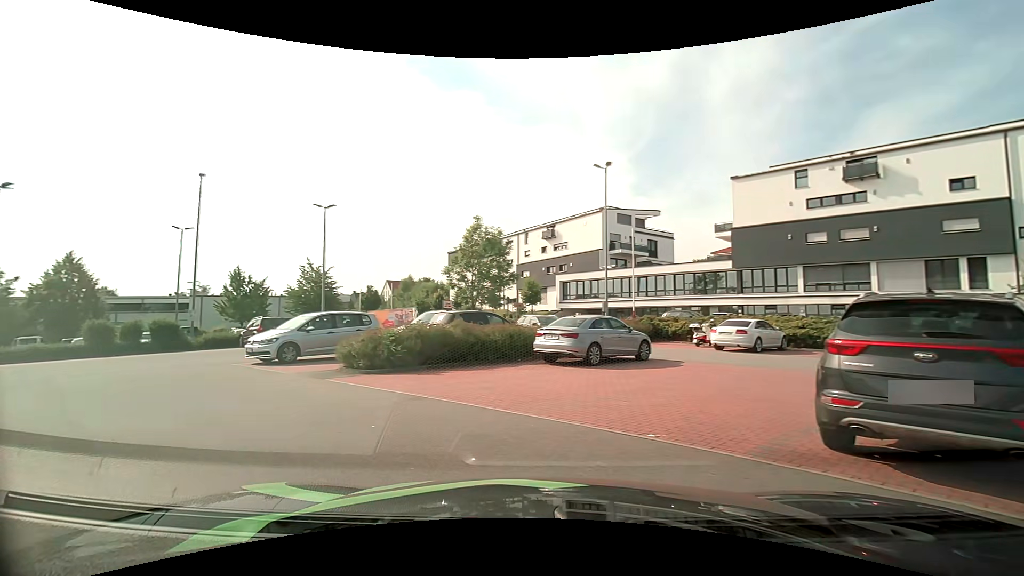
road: residential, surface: asphalt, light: Day
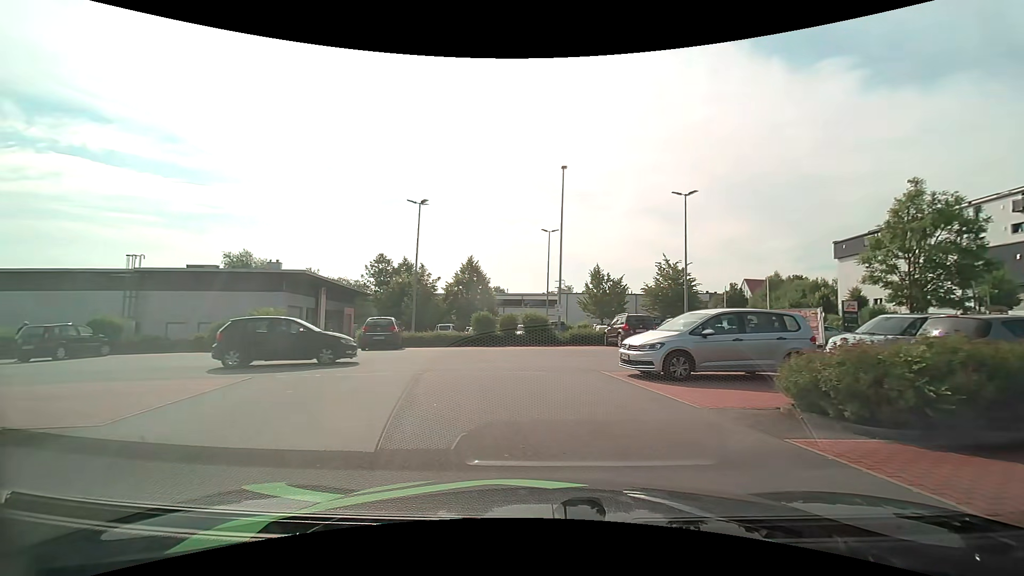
(-2.2, +5.3) m; -39°
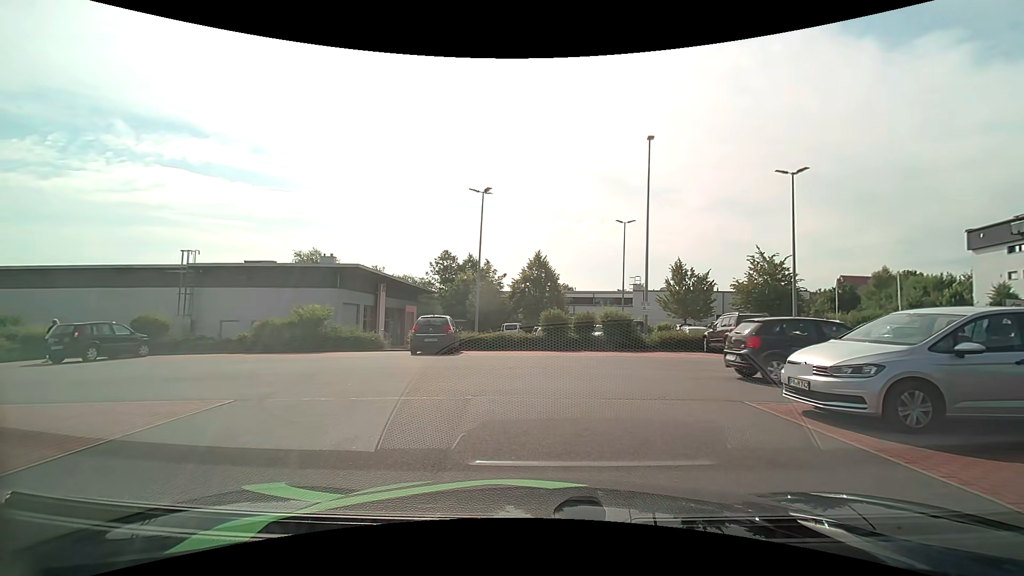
(-0.4, +4.1) m; -8°
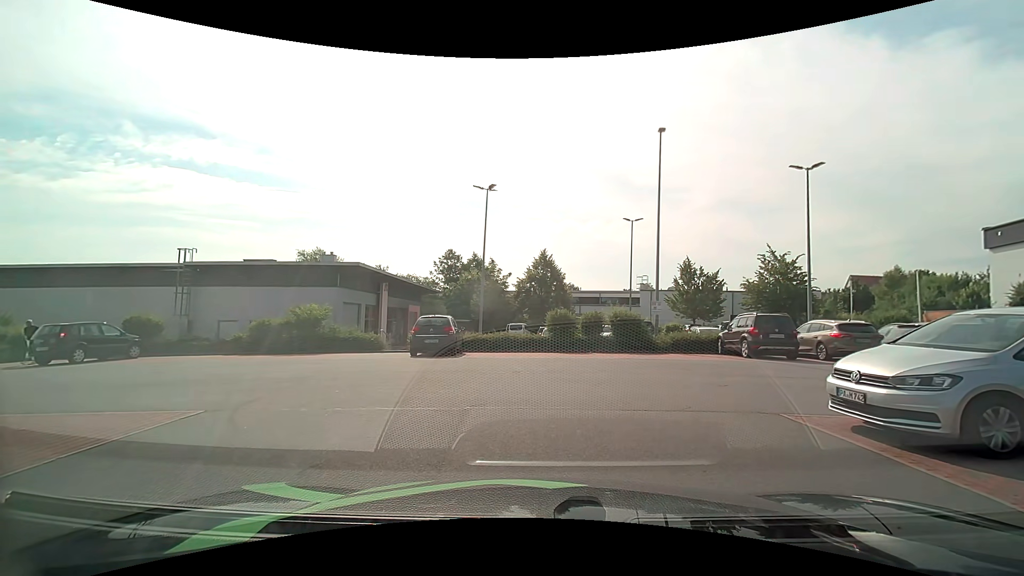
(0.0, +1.0) m; 0°
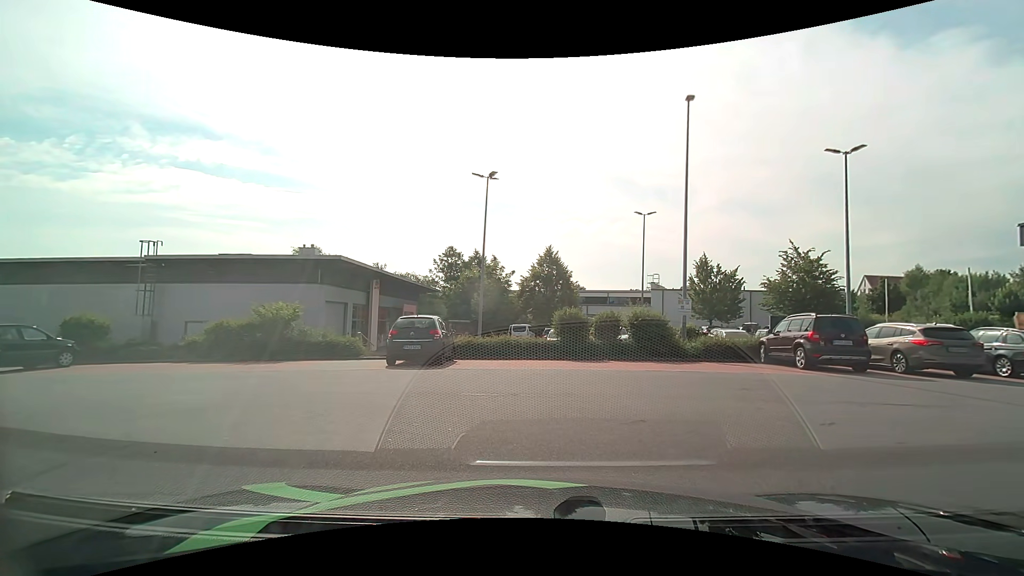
(0.0, +3.5) m; 0°
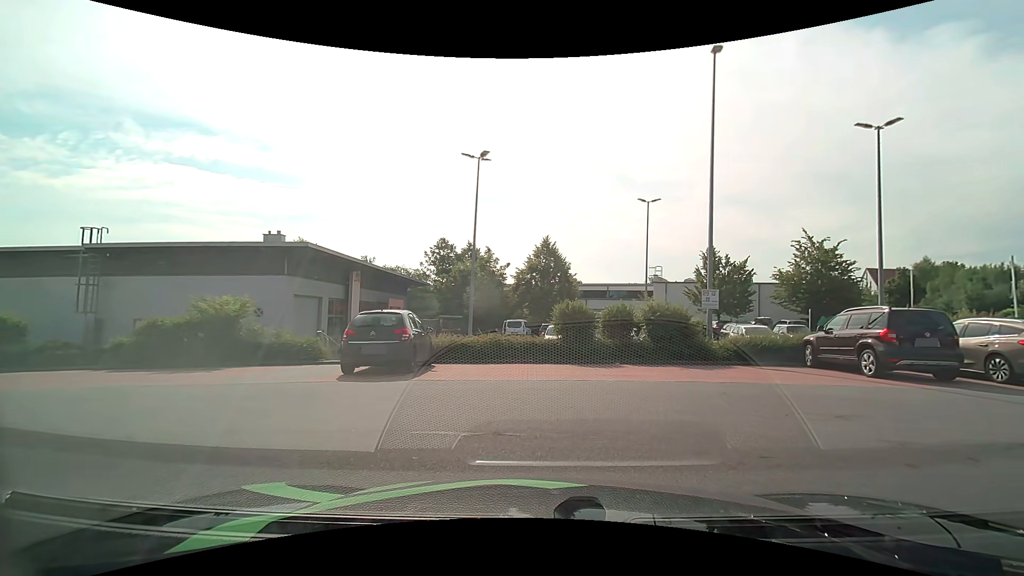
(0.0, +3.2) m; 0°
